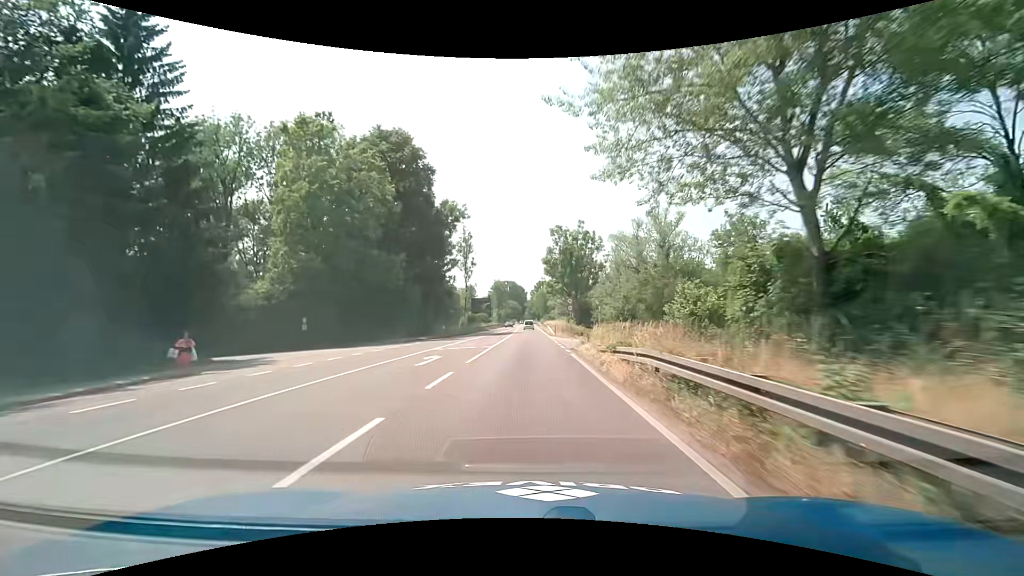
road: primary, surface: asphalt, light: Day
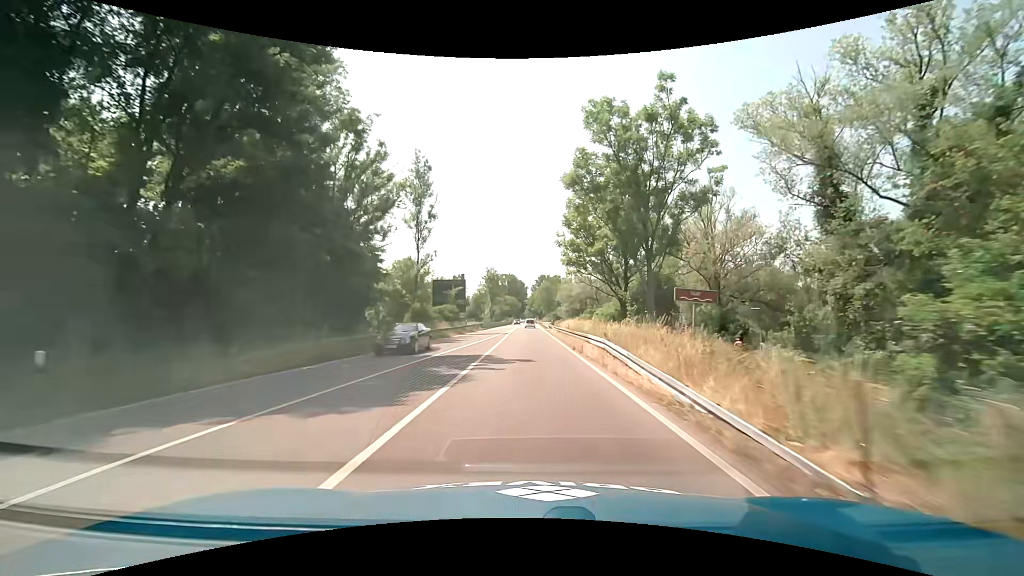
(+0.2, +41.8) m; 0°
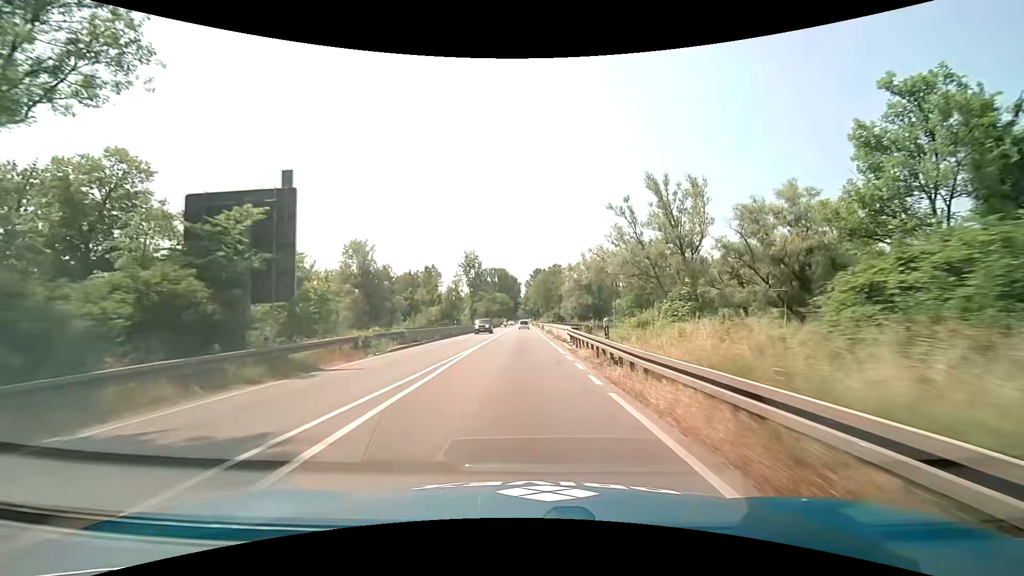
(+0.4, +42.7) m; +1°
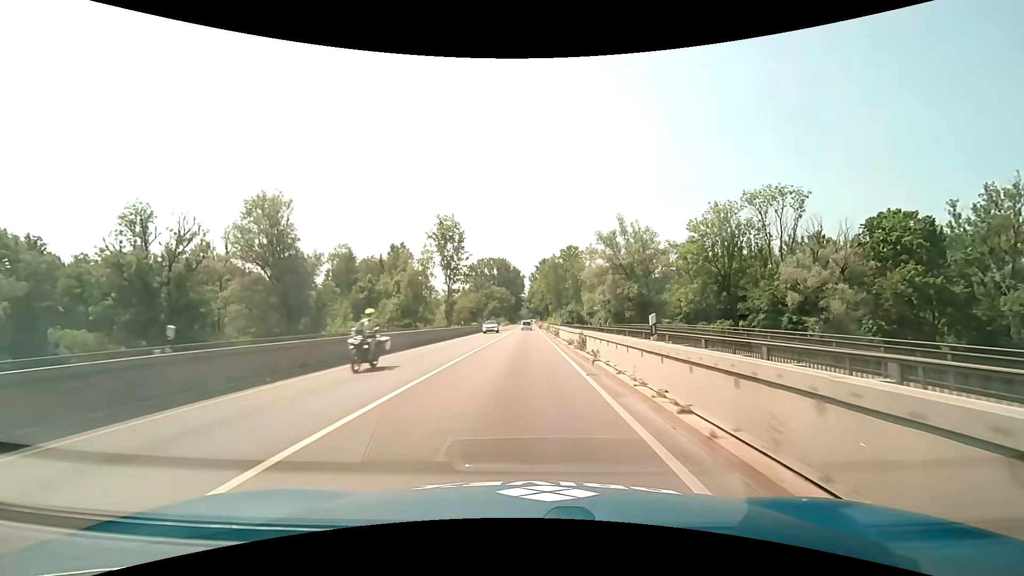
(-0.7, +43.1) m; -1°
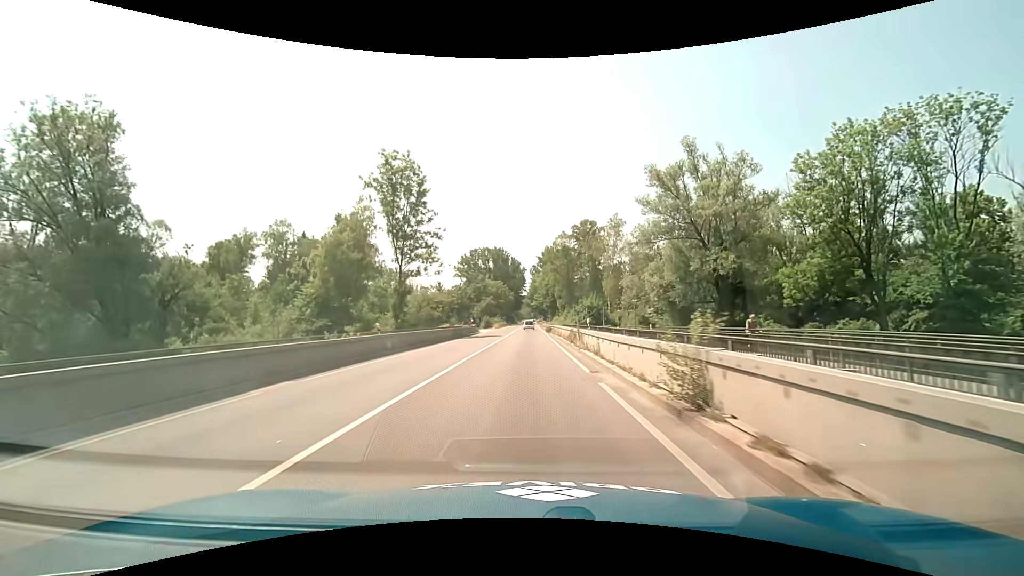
(0.0, +32.1) m; 0°
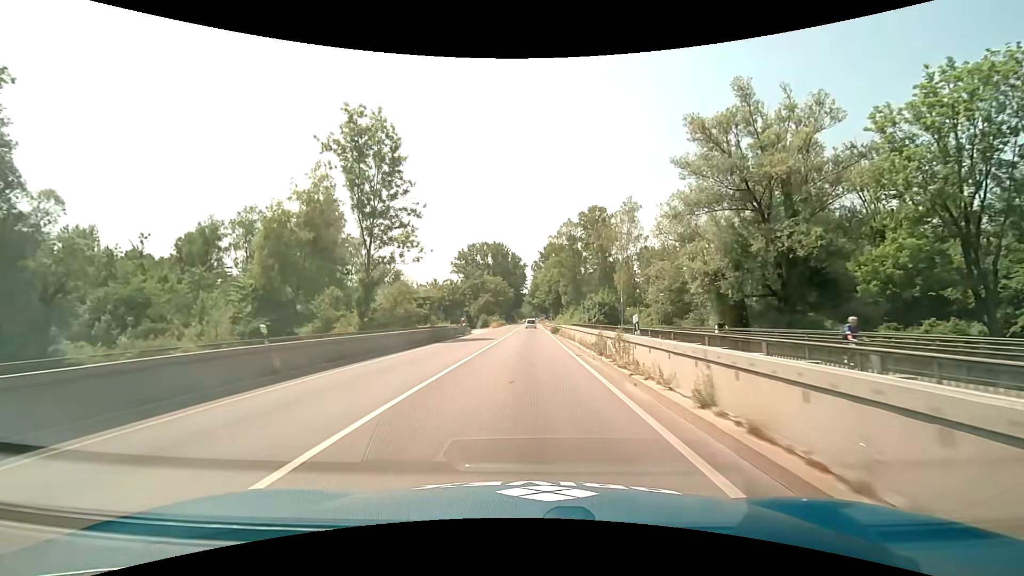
(-0.1, +10.7) m; 0°
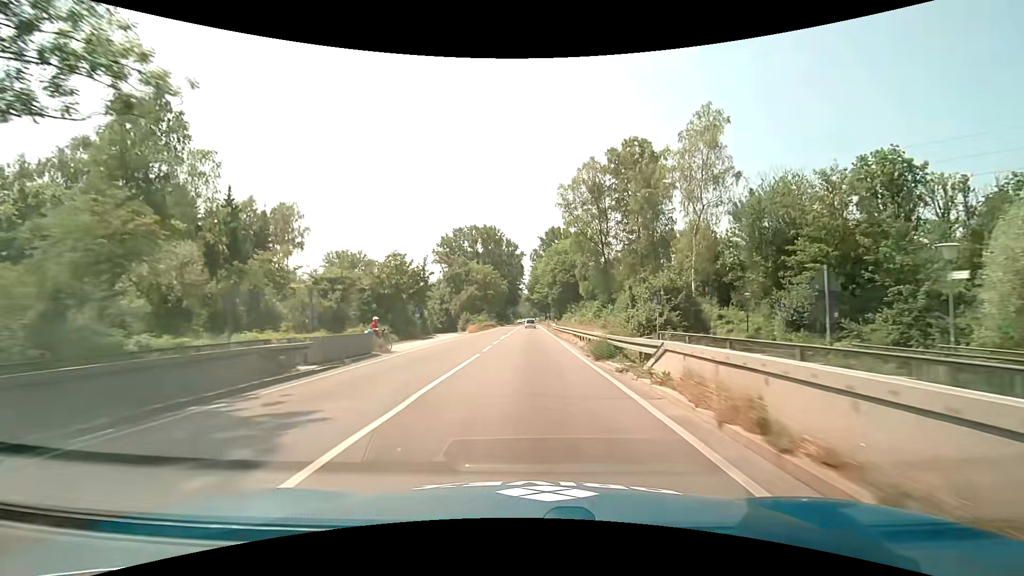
(0.0, +31.8) m; 0°
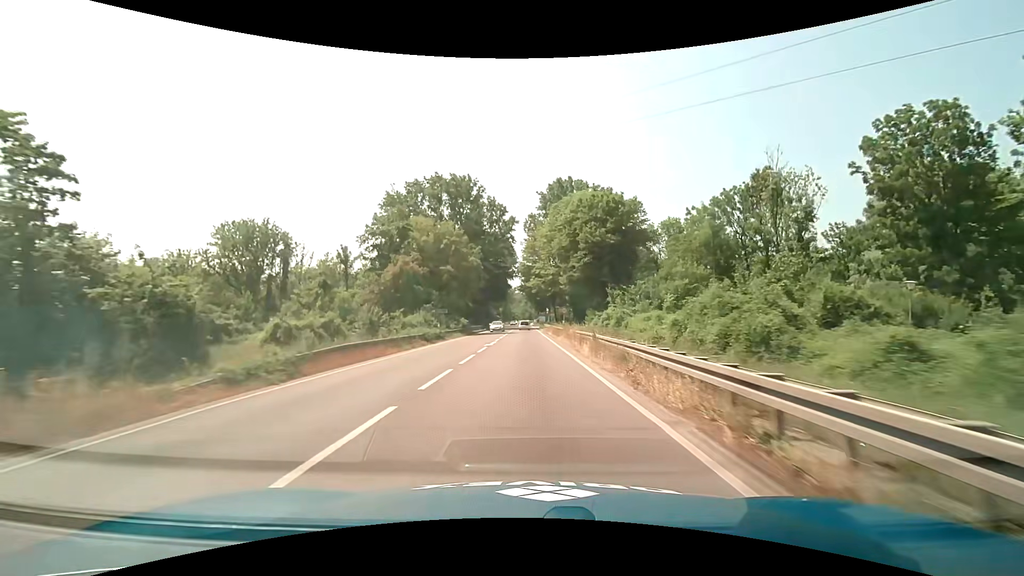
(+0.1, +53.4) m; 0°
(0, +10) (0, +20) (0, +30) (0, +40) (0, +50) (0, +60) (0, +70) (-1, +80) (-1, +90) (-1, +100) m
